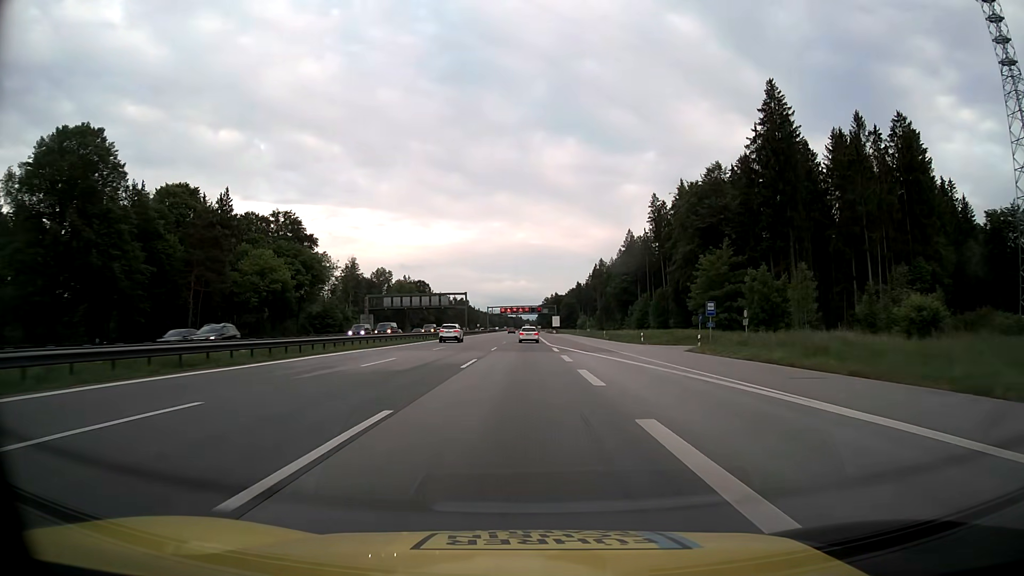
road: motorway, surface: asphalt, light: Day
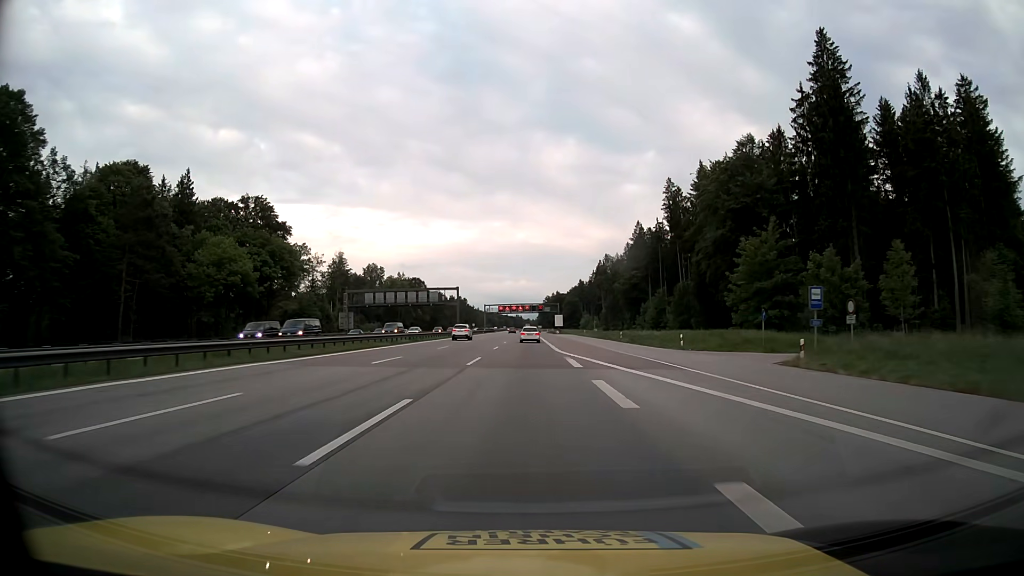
(0.0, +16.4) m; 0°
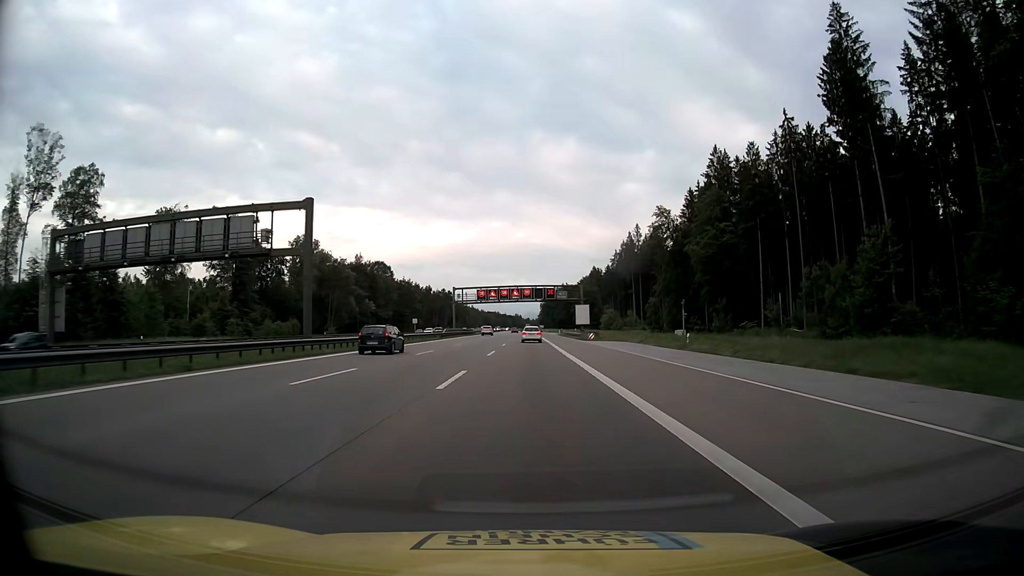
(0.0, +82.1) m; 0°
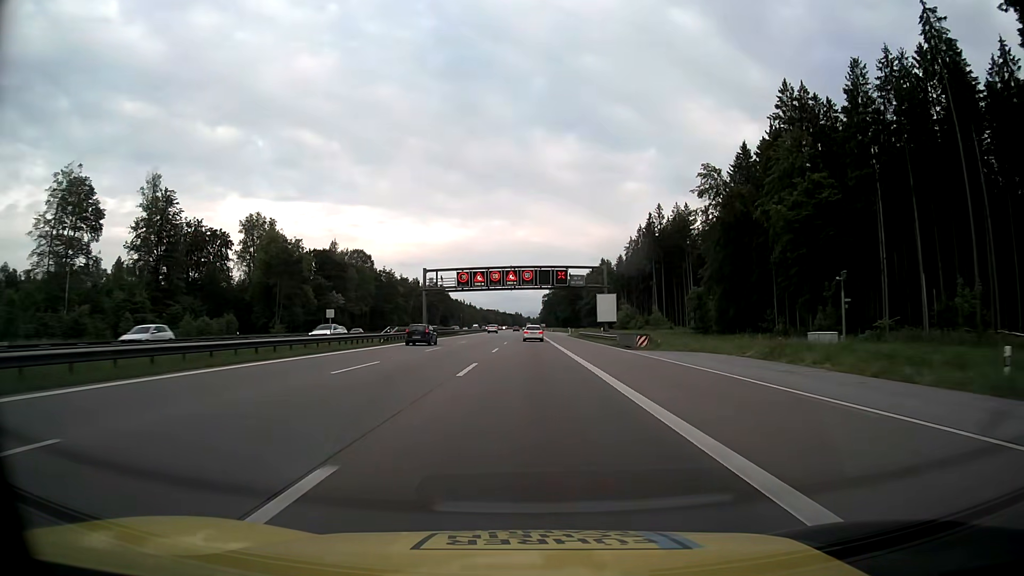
(0.0, +32.8) m; 0°
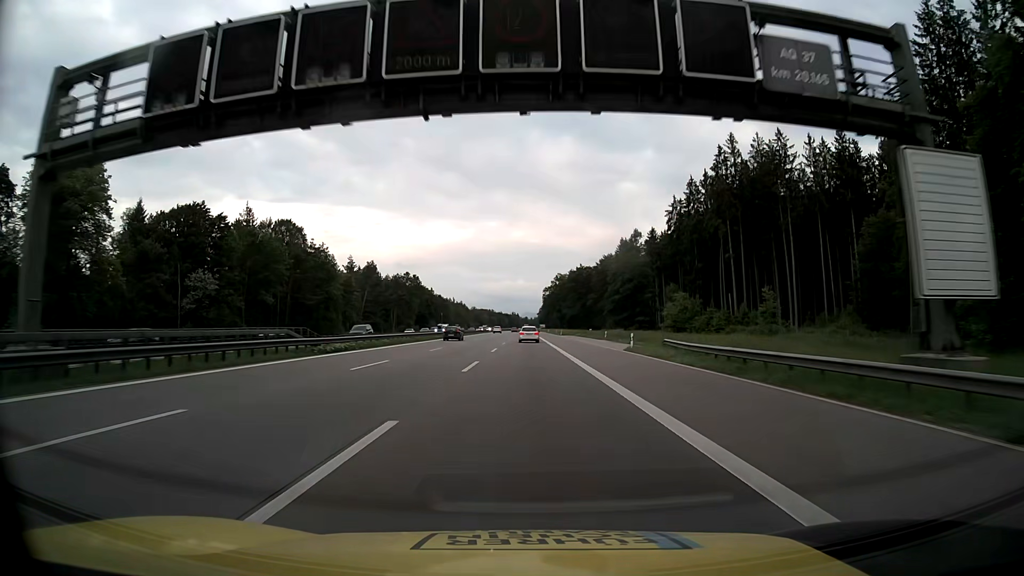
(+0.2, +65.7) m; 0°
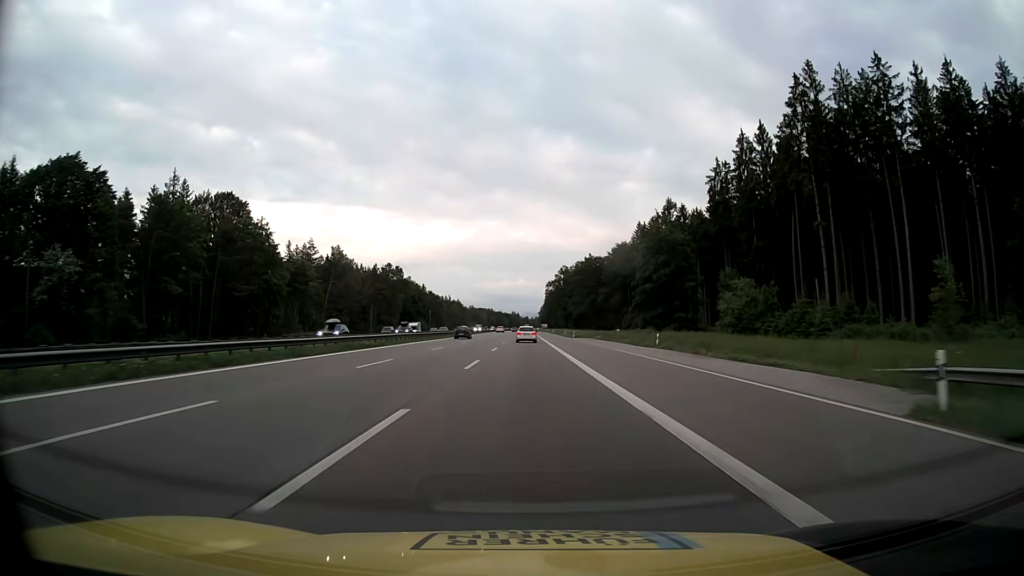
(0.0, +32.8) m; 0°
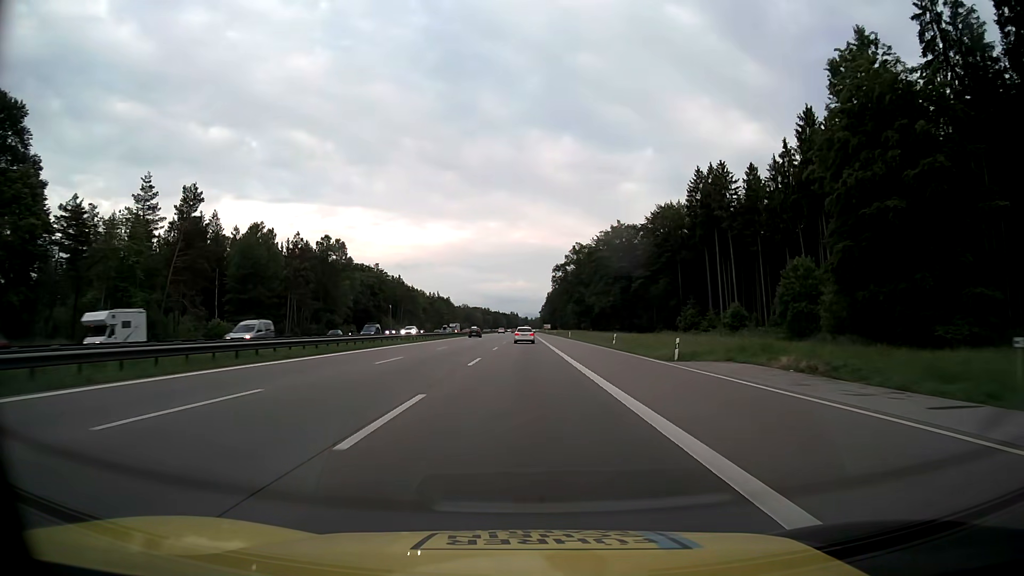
(0.0, +65.6) m; 0°
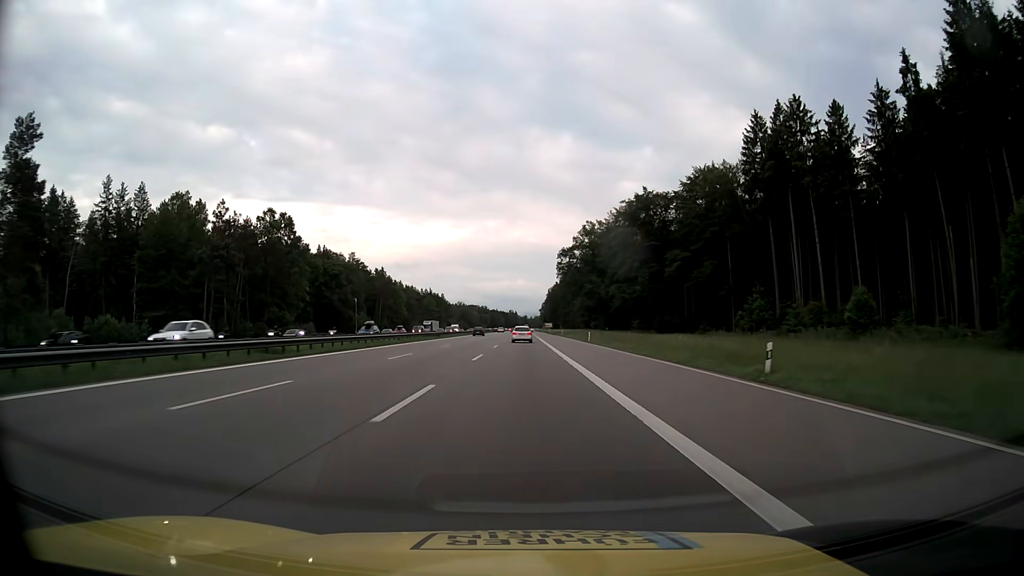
(0.0, +32.8) m; 0°
(0, +10) (0, +20) (0, +30) (0, +40) (0, +50) (0, +60) (0, +70) (0, +80) (0, +90) (0, +100) m
